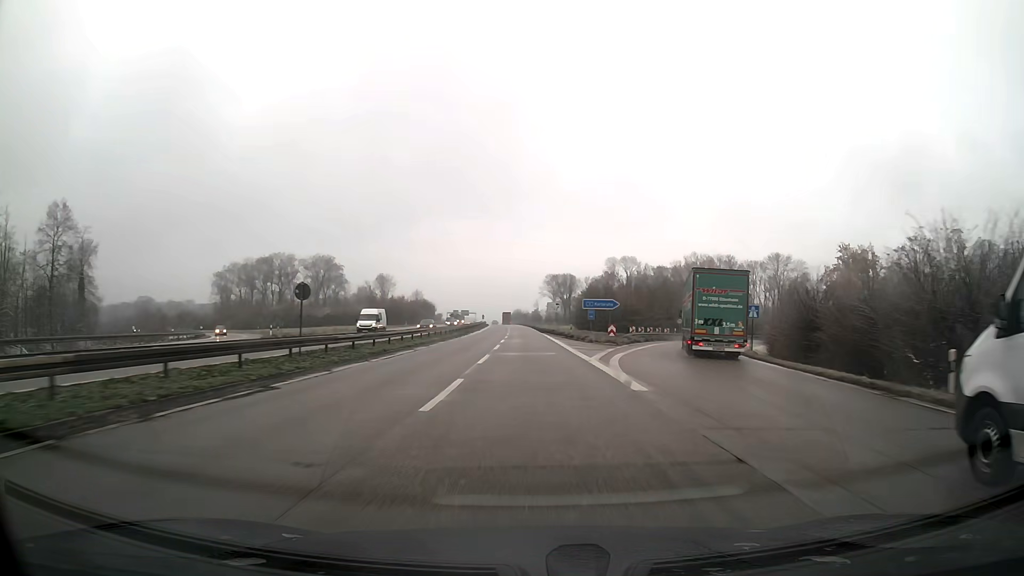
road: trunk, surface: asphalt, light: Day
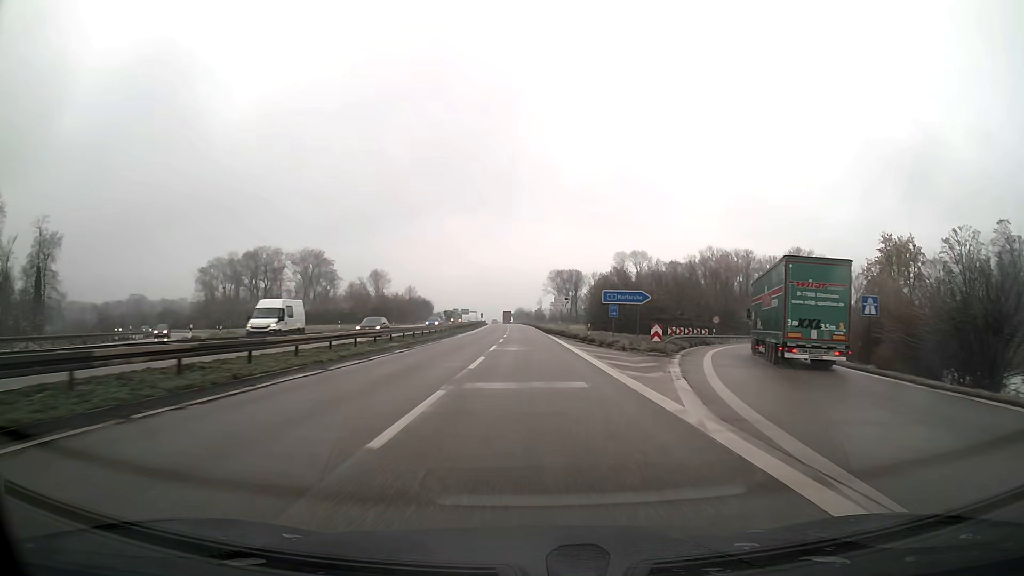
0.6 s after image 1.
(0.0, +15.6) m; 0°
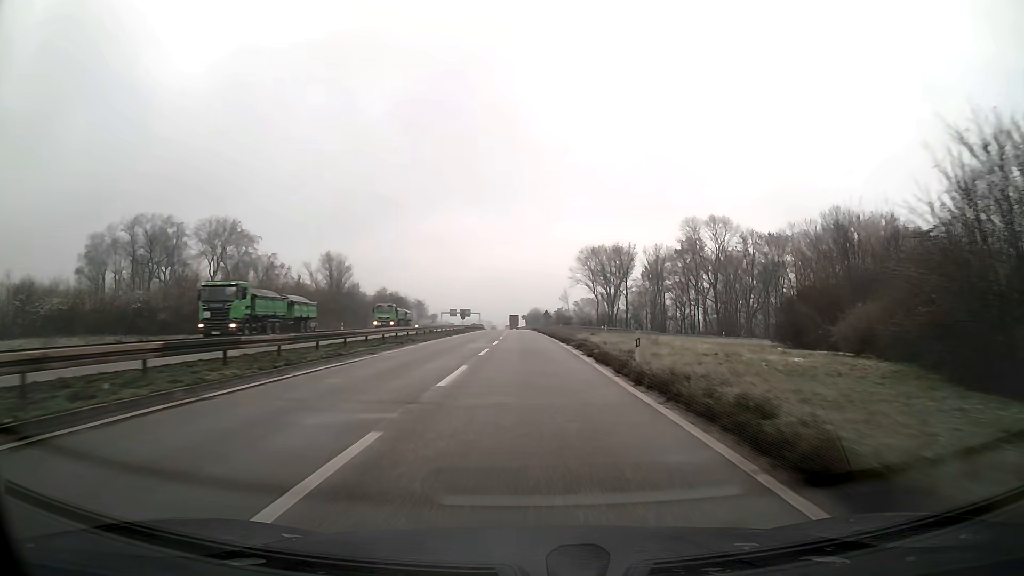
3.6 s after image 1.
(-0.9, +78.0) m; -1°
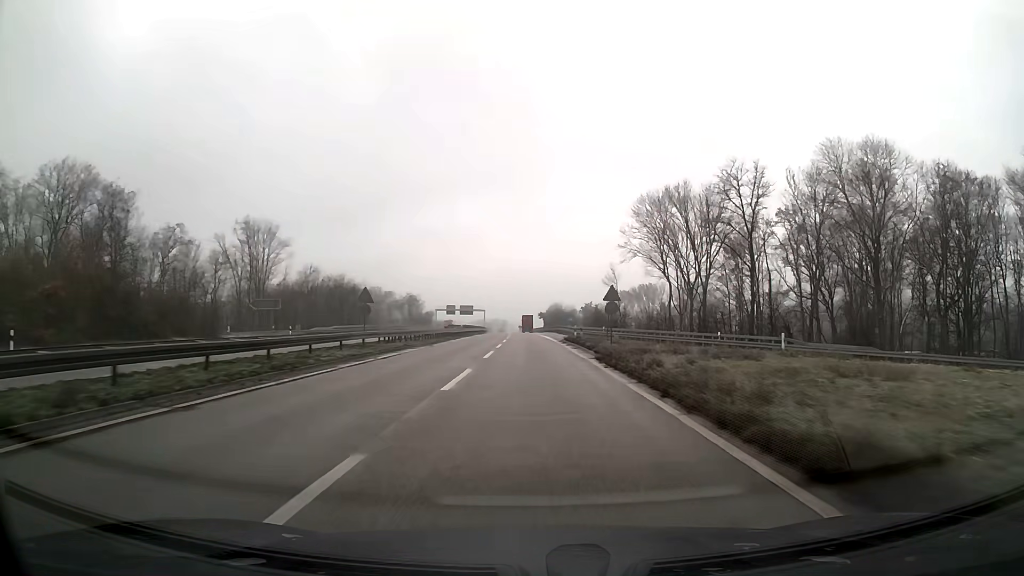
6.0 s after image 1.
(-0.8, +61.9) m; -1°
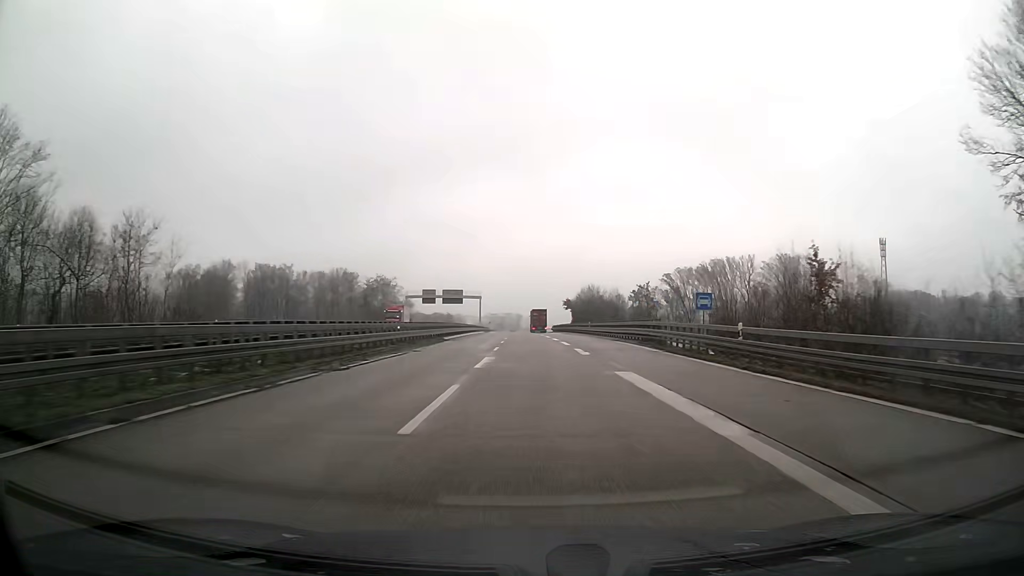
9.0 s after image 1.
(-1.0, +77.4) m; -1°
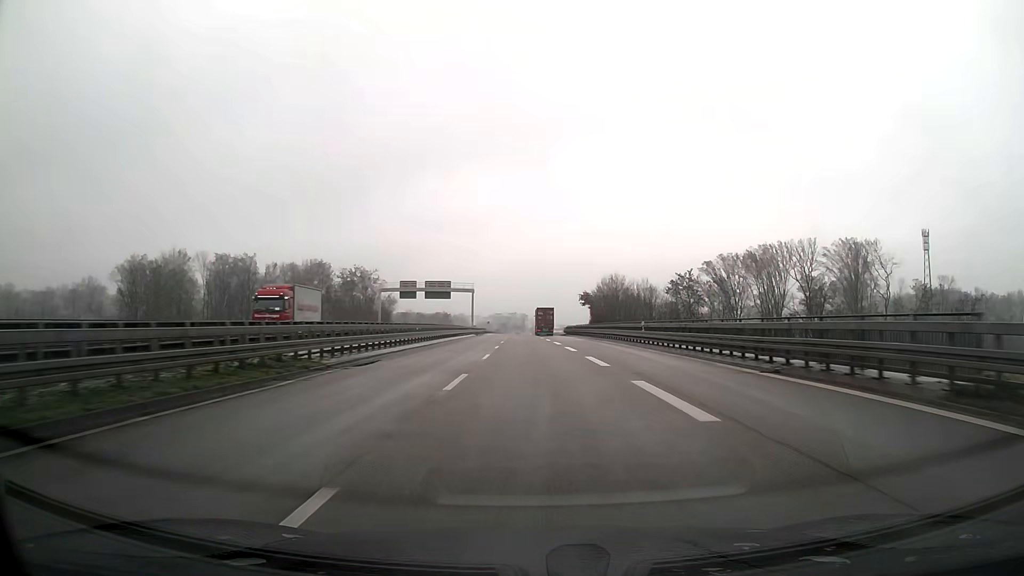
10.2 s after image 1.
(-0.1, +31.0) m; -1°
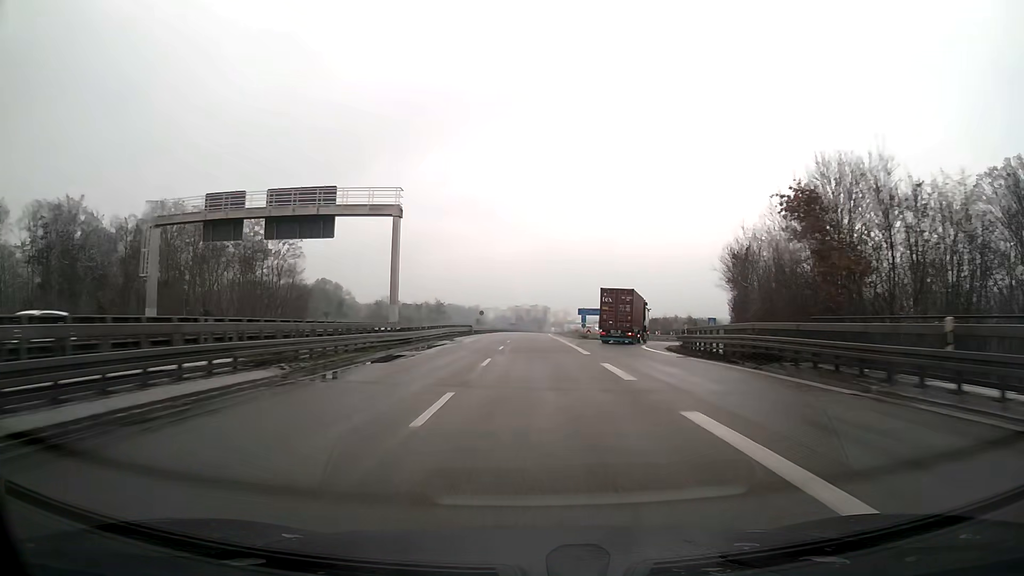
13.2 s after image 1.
(-1.2, +77.3) m; -2°
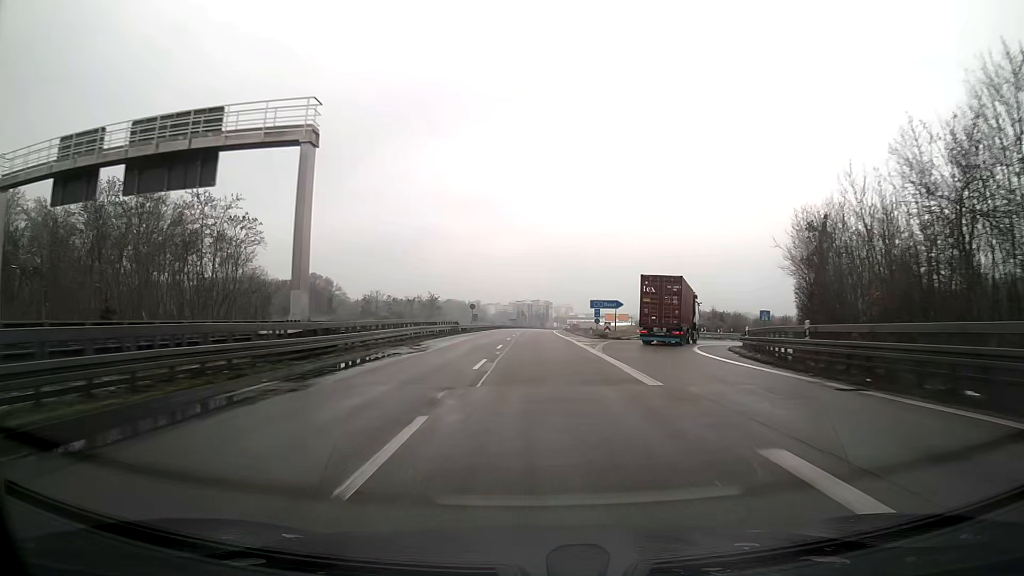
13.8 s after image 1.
(0.0, +15.5) m; 0°
(0, +10) (0, +20) (0, +30) (0, +40) (0, +50) (0, +60) (+1, +70) (+1, +80) (+1, +90) (+2, +100) m
